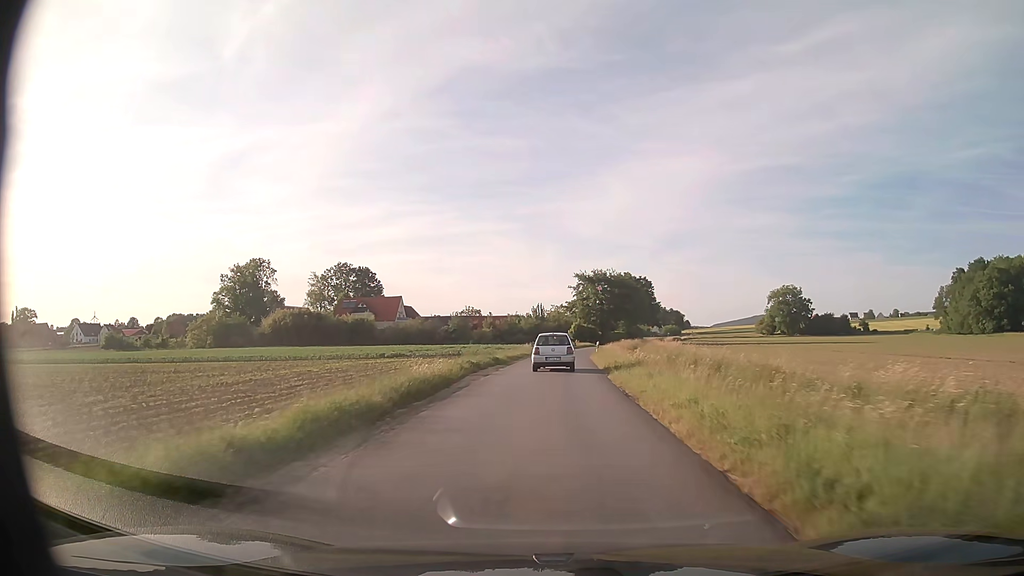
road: unclassified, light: Day
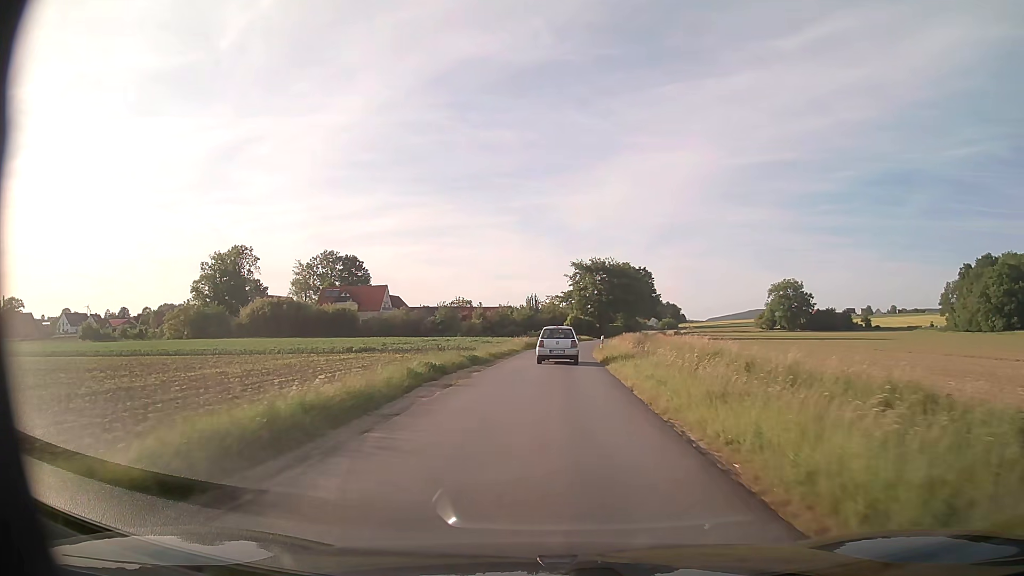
(0.0, +8.3) m; 0°
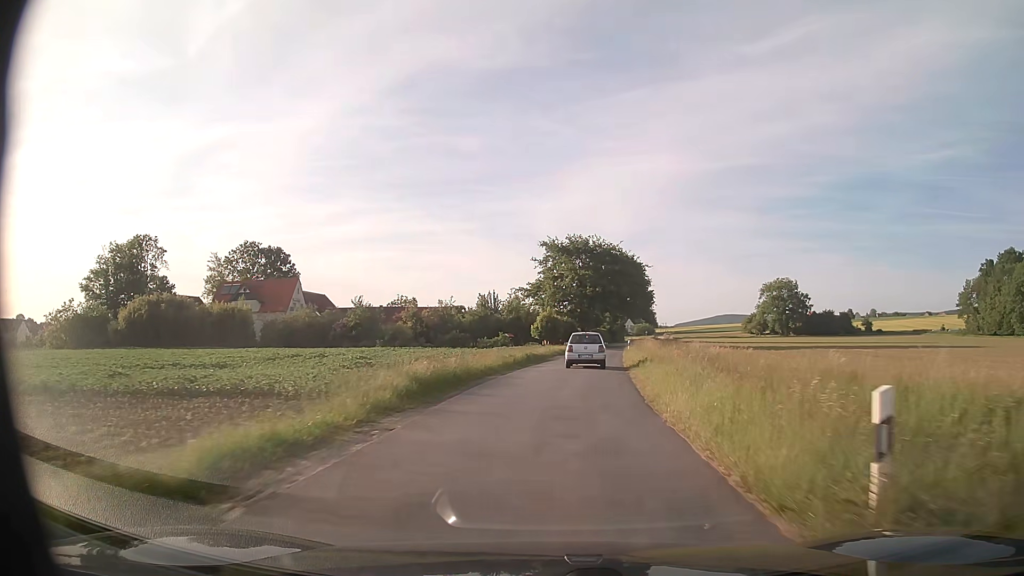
(+0.6, +33.5) m; +3°
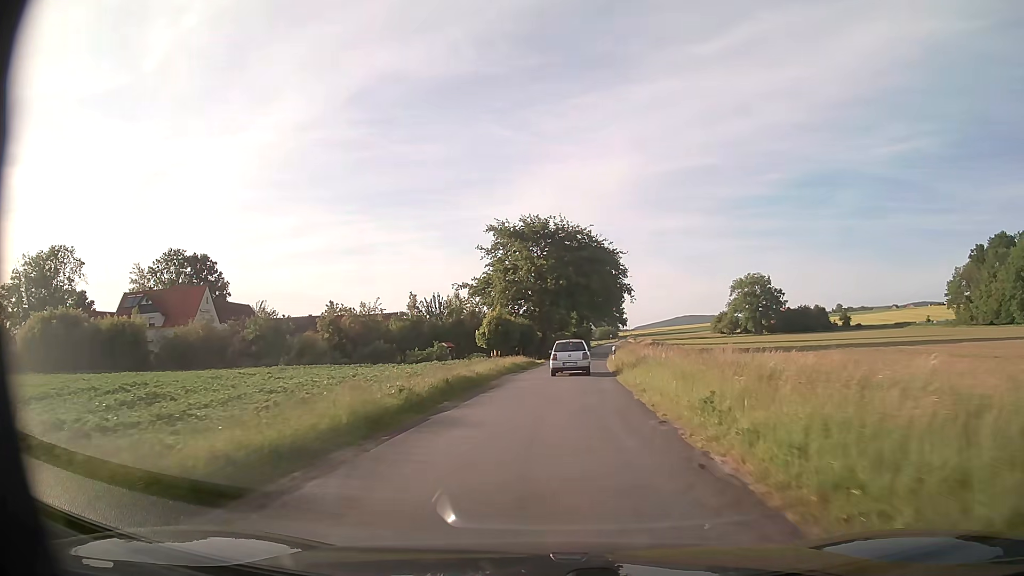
(+0.6, +17.1) m; +3°
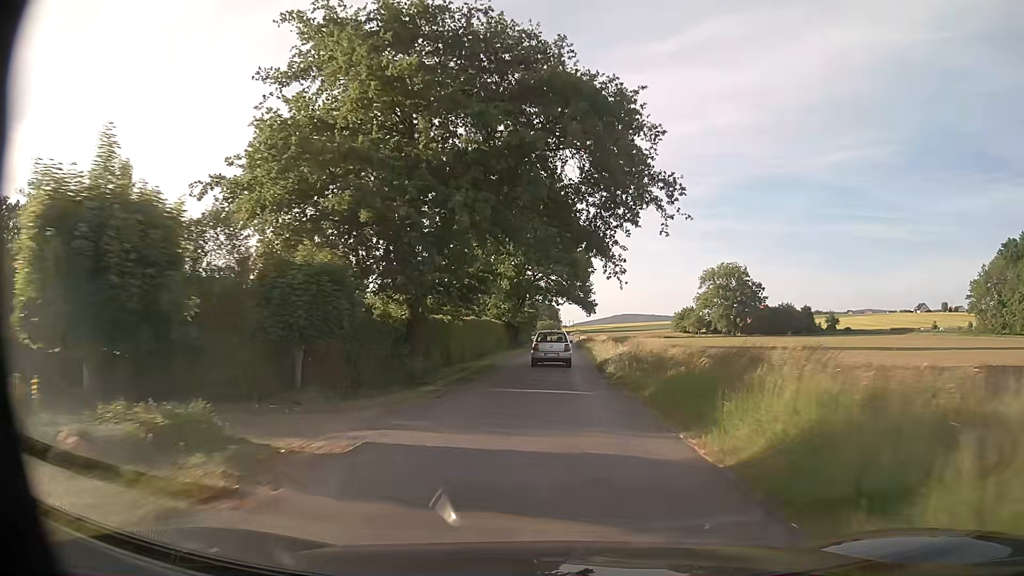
(+2.1, +42.9) m; +6°
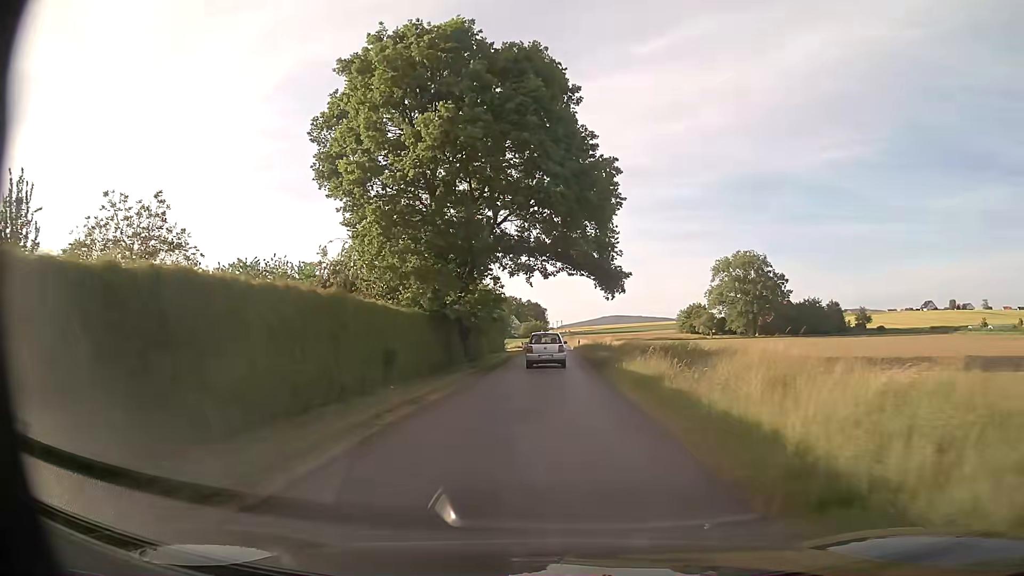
(+0.2, +34.3) m; 0°
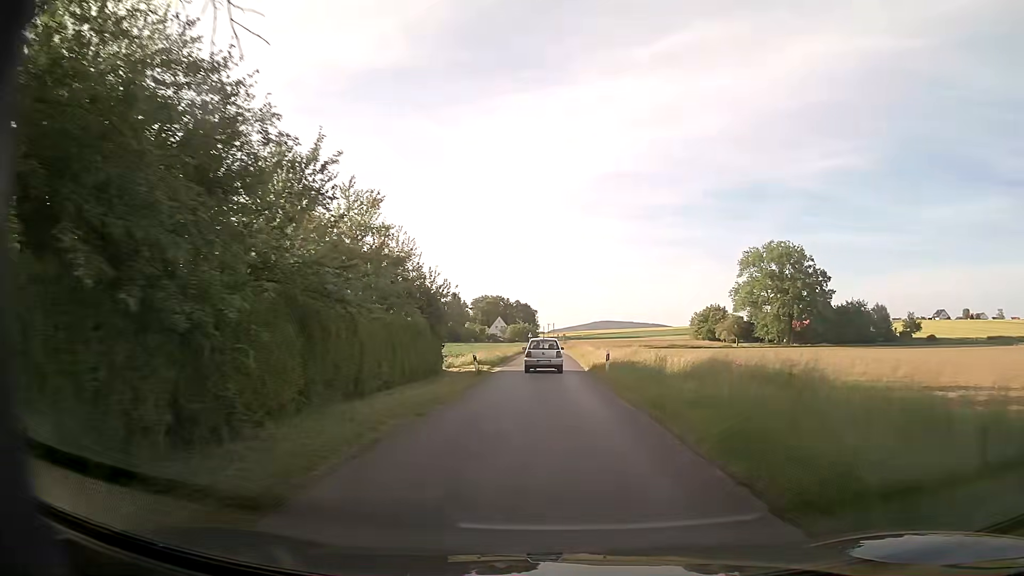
(+0.5, +34.4) m; +1°
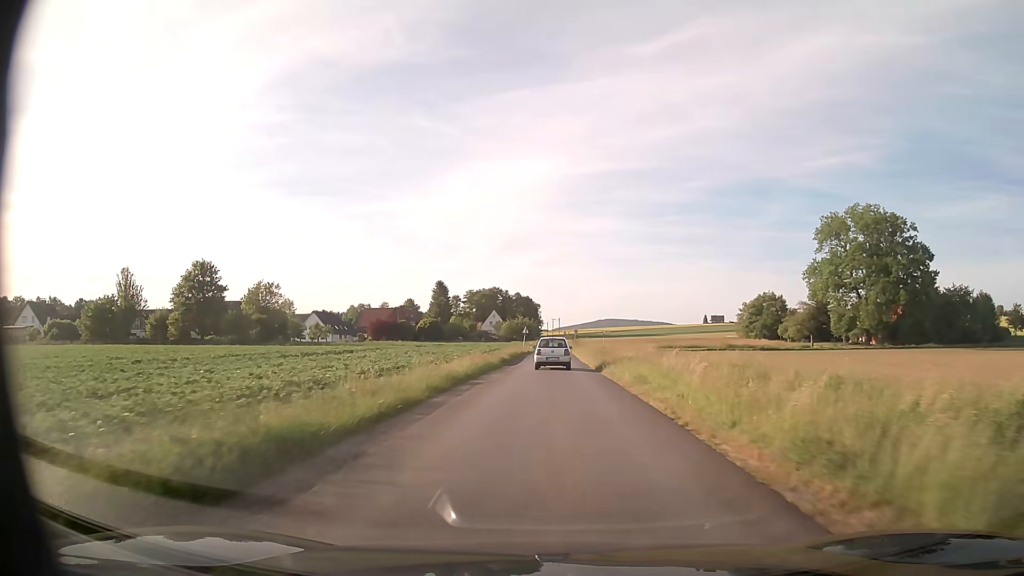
(-0.2, +43.5) m; 0°
